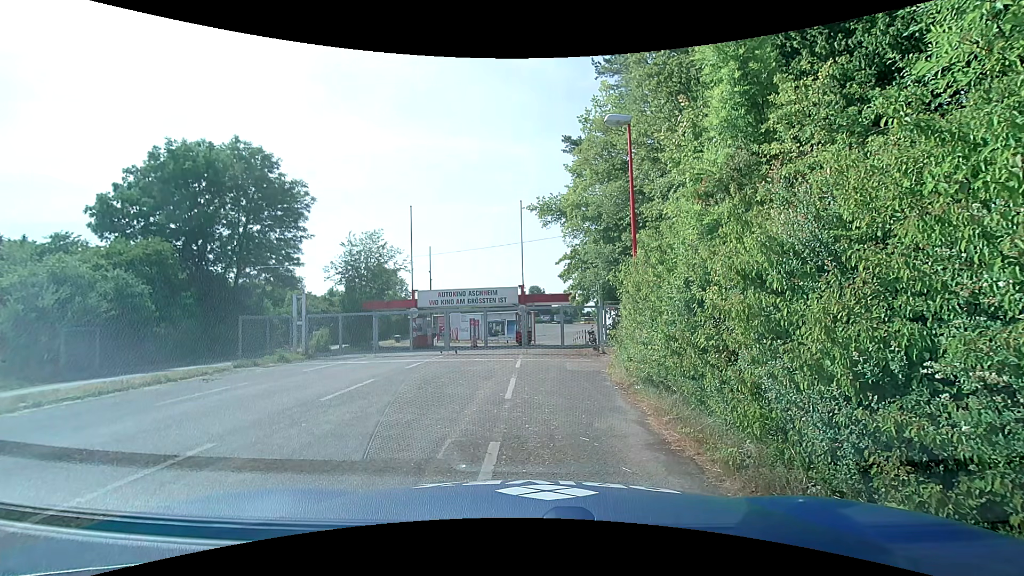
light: Day
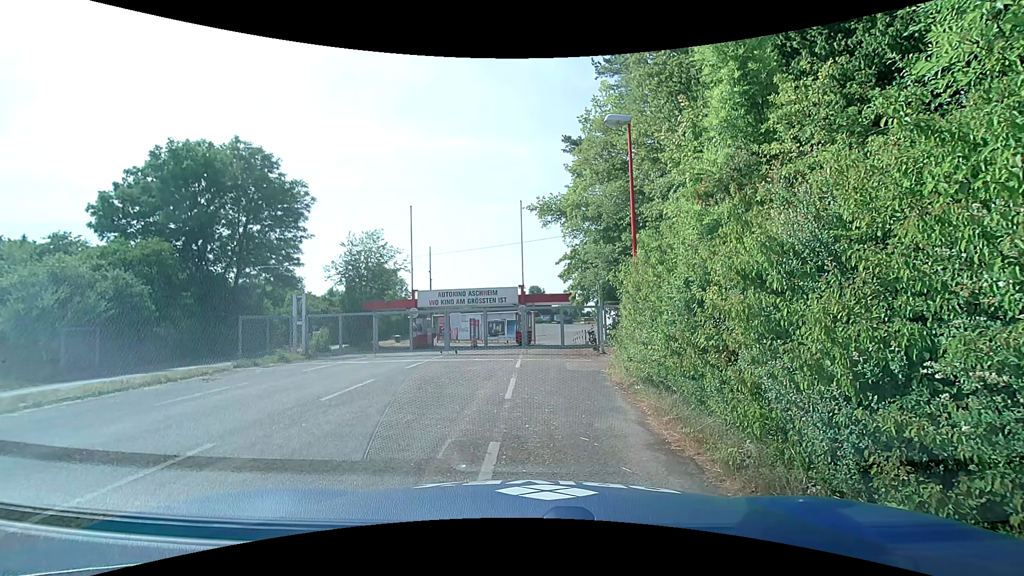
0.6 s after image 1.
(0.0, 0.0) m; 0°
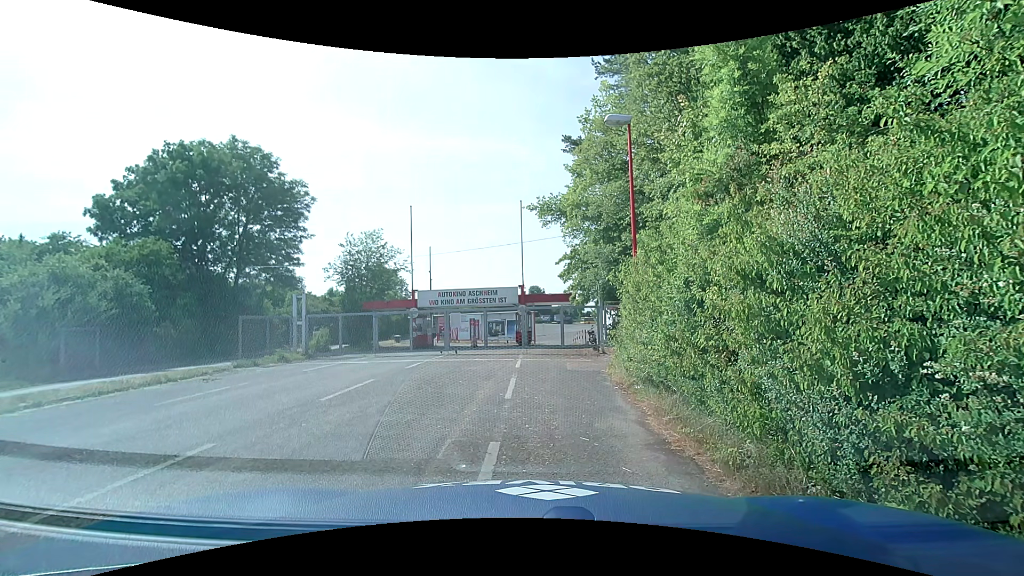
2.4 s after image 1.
(0.0, 0.0) m; 0°
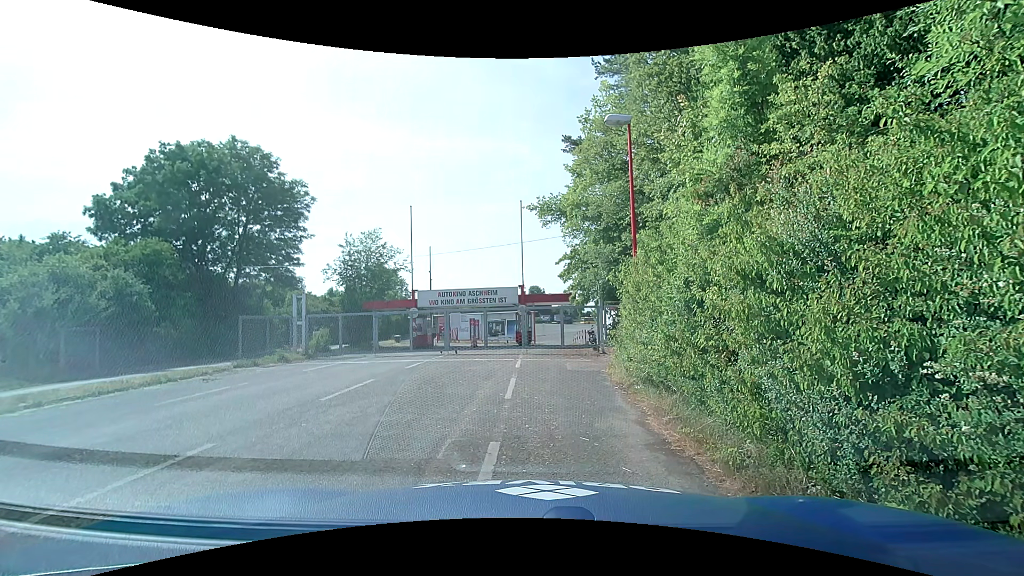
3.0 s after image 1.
(0.0, 0.0) m; 0°
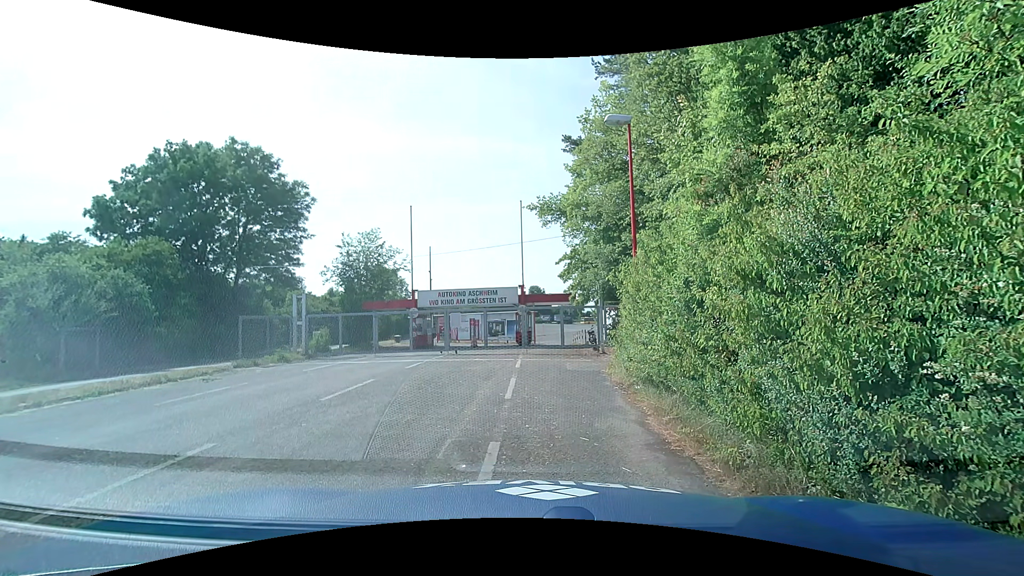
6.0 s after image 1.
(0.0, 0.0) m; 0°
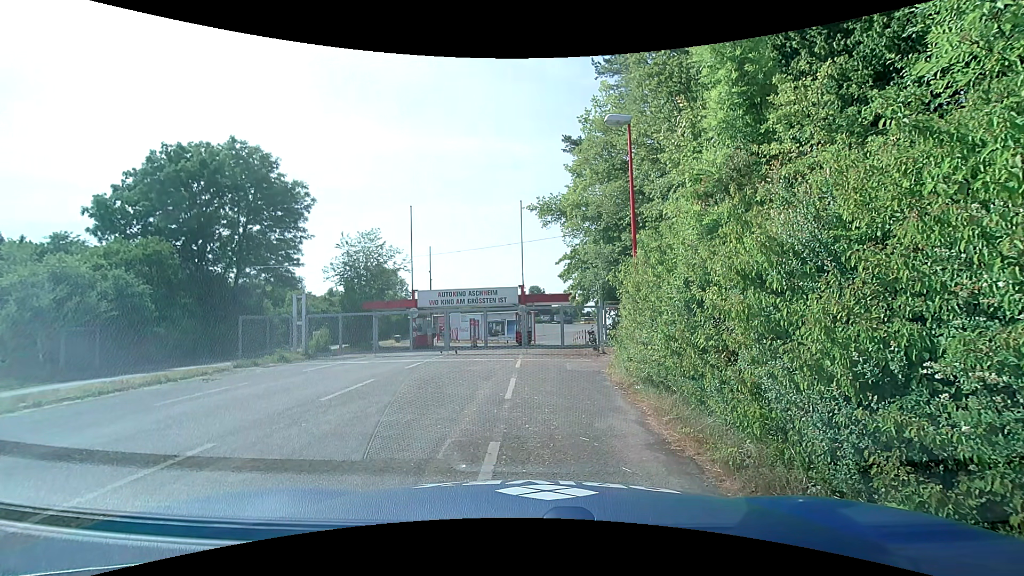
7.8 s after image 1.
(0.0, 0.0) m; 0°
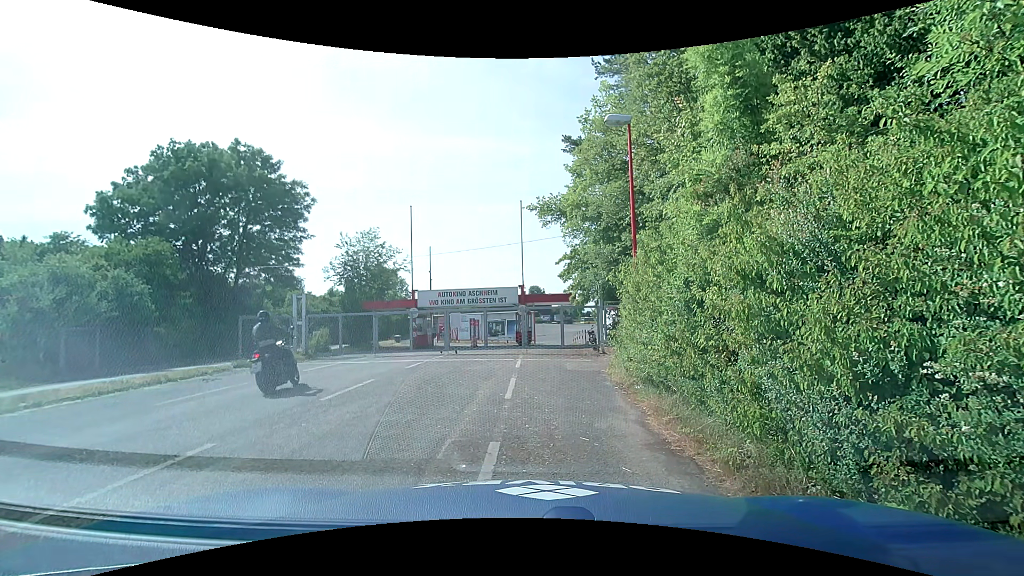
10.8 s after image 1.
(0.0, 0.0) m; 0°
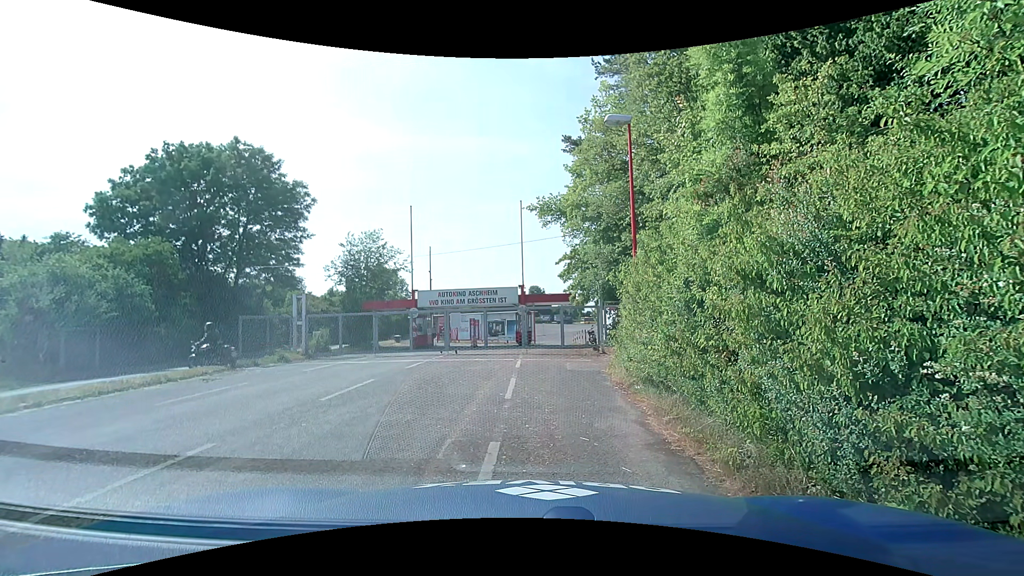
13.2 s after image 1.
(0.0, 0.0) m; 0°
